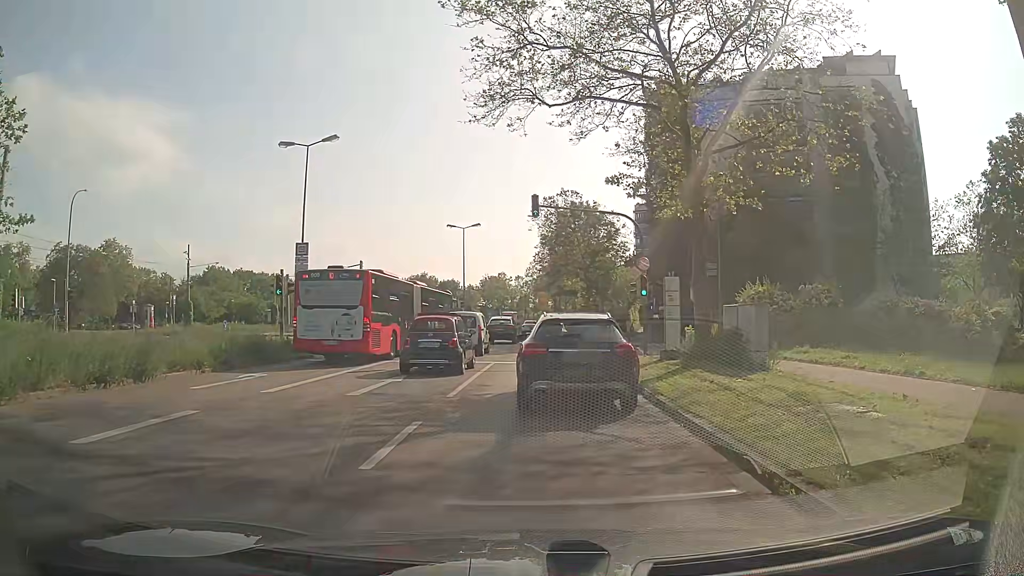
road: secondary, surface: asphalt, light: Day
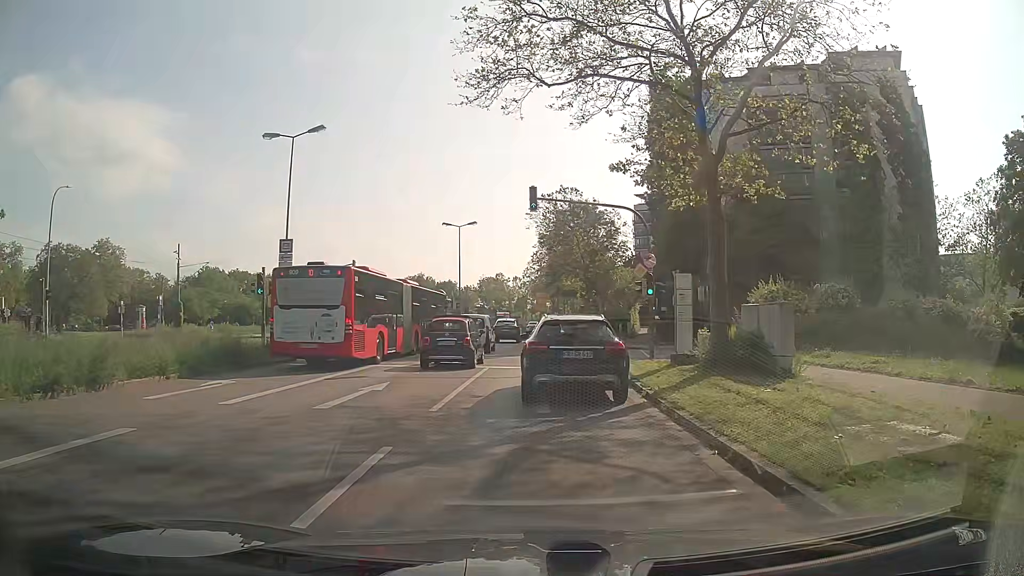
(-0.1, +1.8) m; -2°
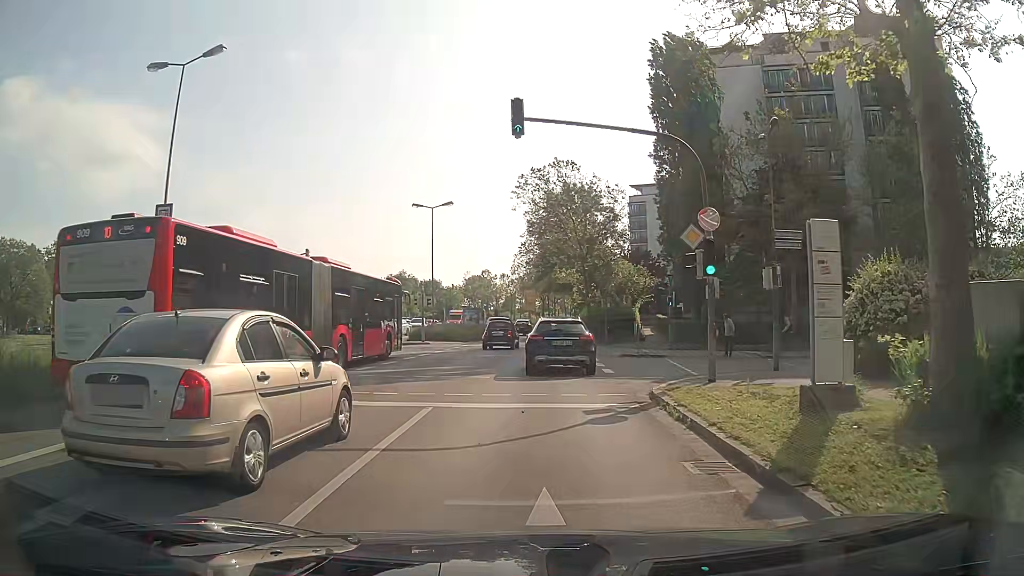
(0.0, +9.7) m; +1°
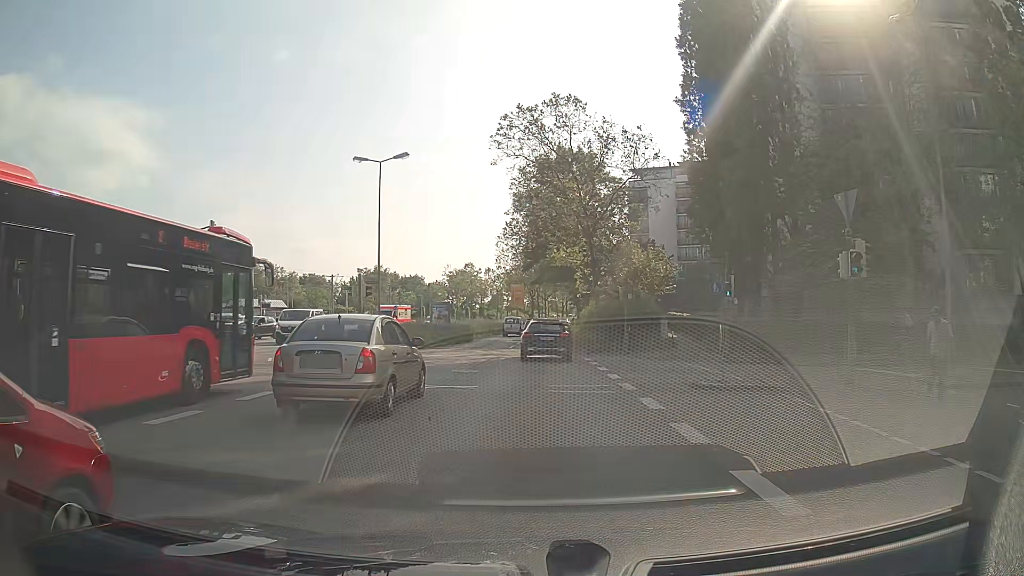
(-0.2, +14.0) m; 0°
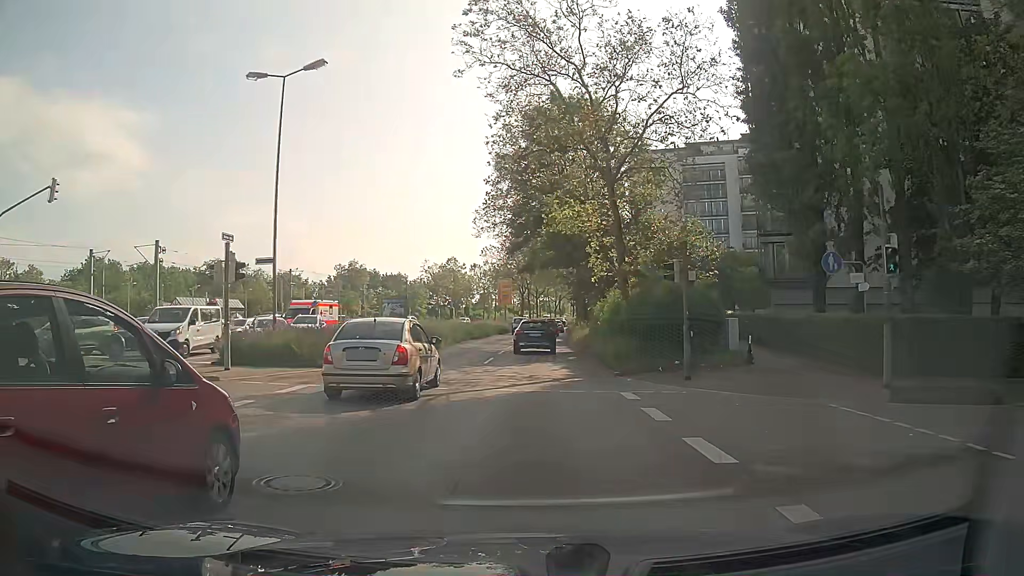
(+0.1, +13.3) m; +1°
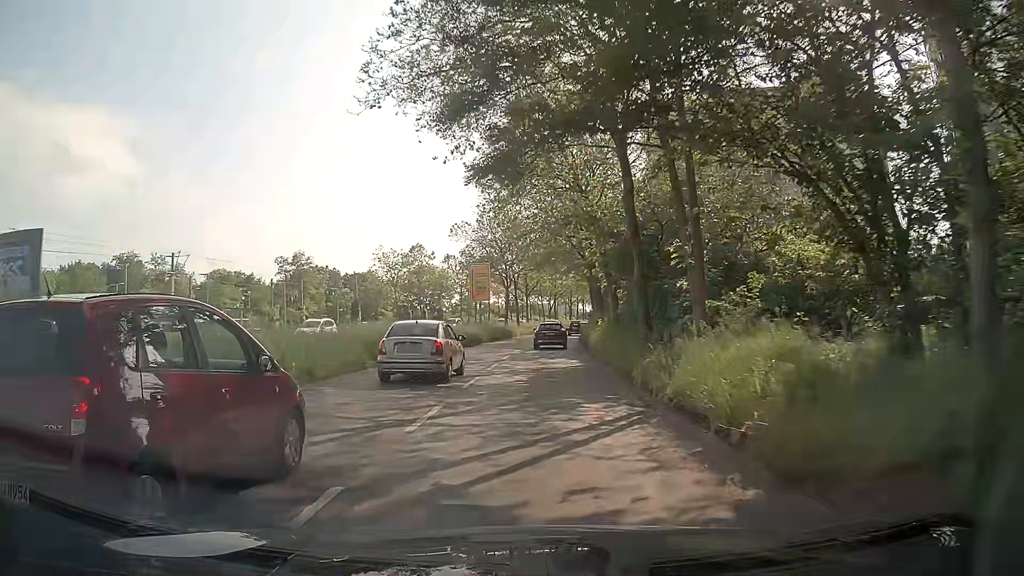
(+0.1, +26.5) m; +1°
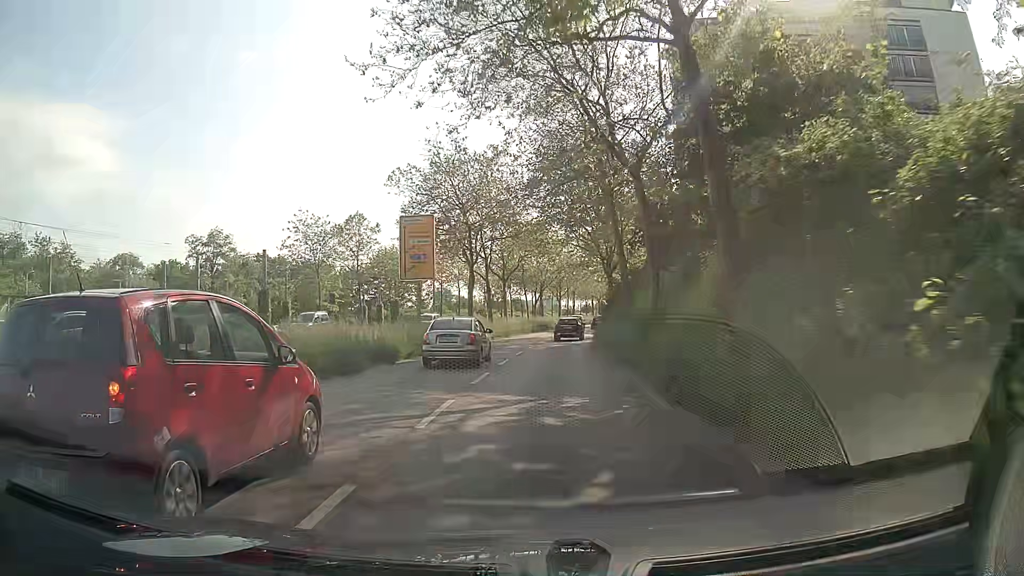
(+0.2, +24.3) m; +1°
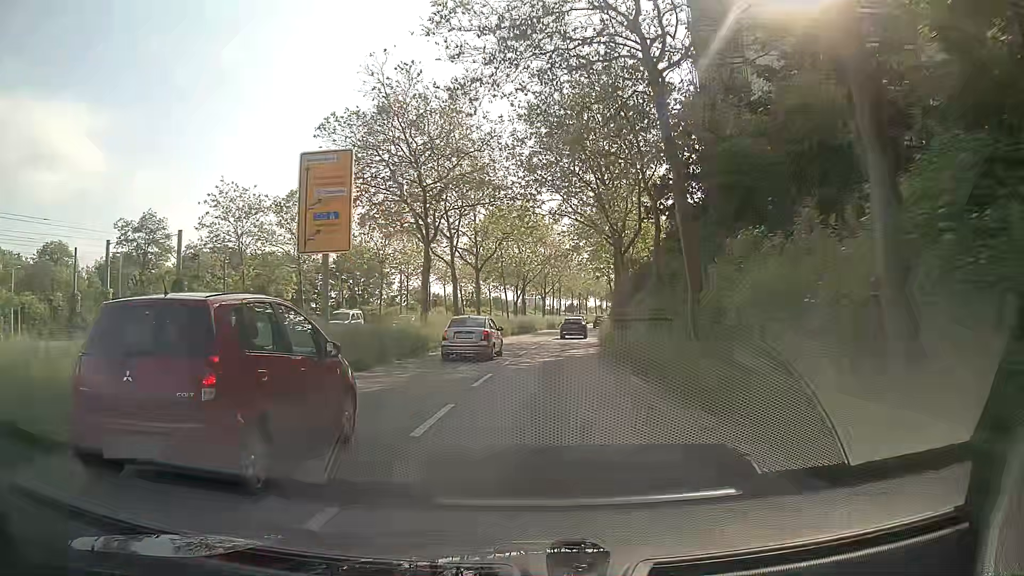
(+0.2, +12.6) m; +2°
(0, +10) (+1, +20) (+1, +30) (+2, +40) (+3, +50) (+4, +60) (+6, +70) (+7, +80) (+8, +90) (+10, +99) m
